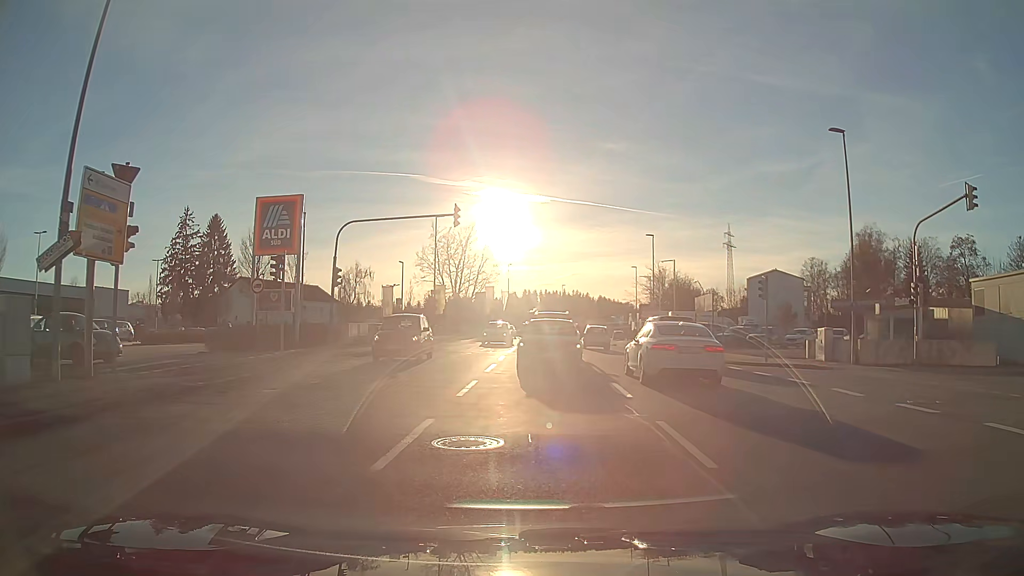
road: tertiary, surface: asphalt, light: Day
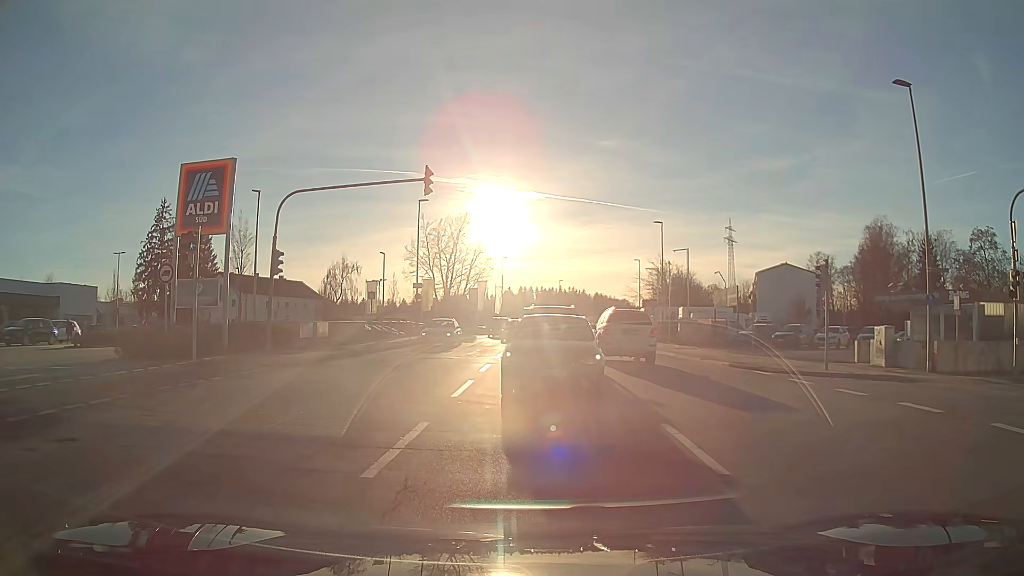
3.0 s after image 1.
(0.0, +6.2) m; 0°
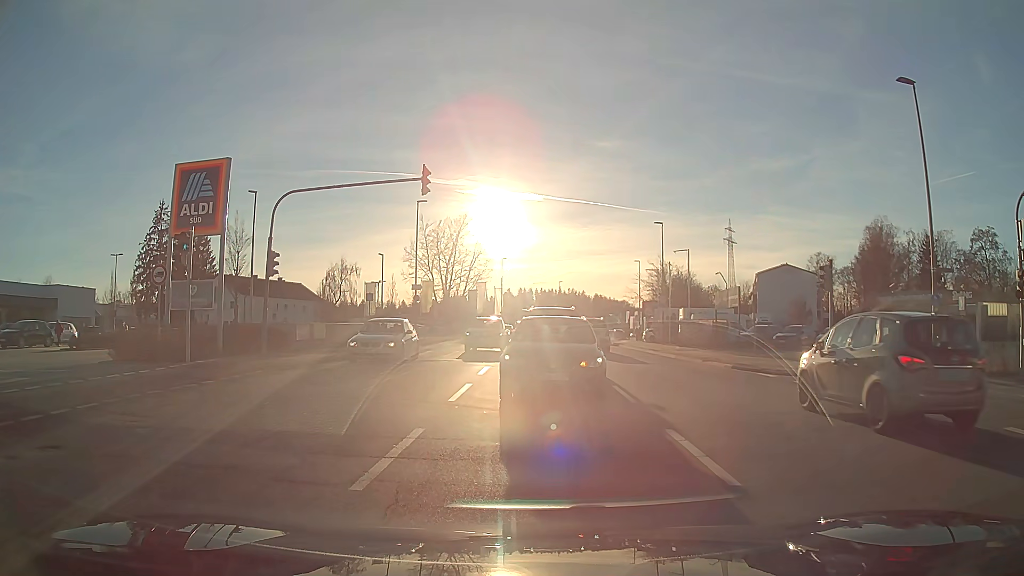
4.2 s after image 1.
(0.0, +0.4) m; 0°
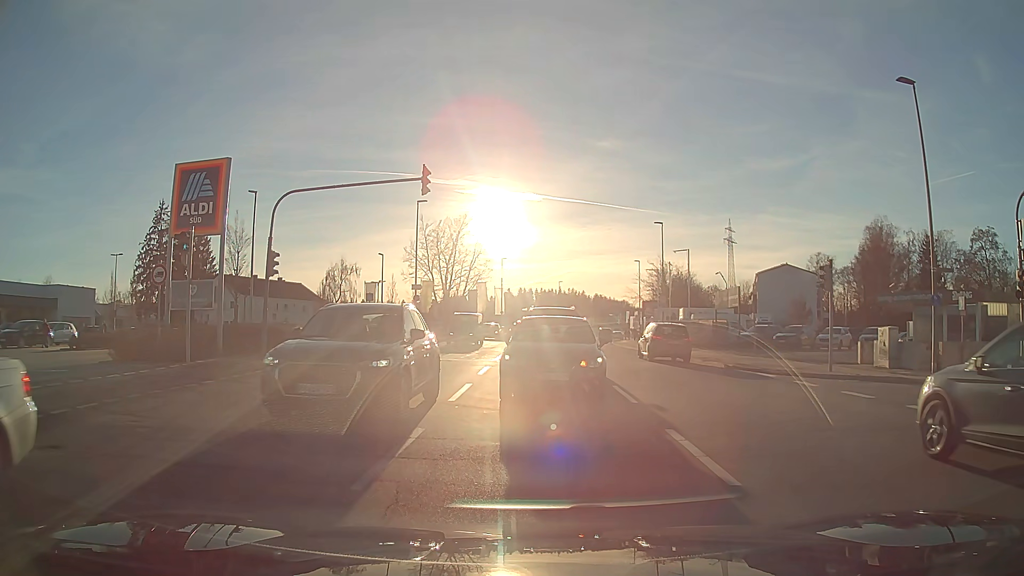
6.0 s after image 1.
(0.0, 0.0) m; 0°
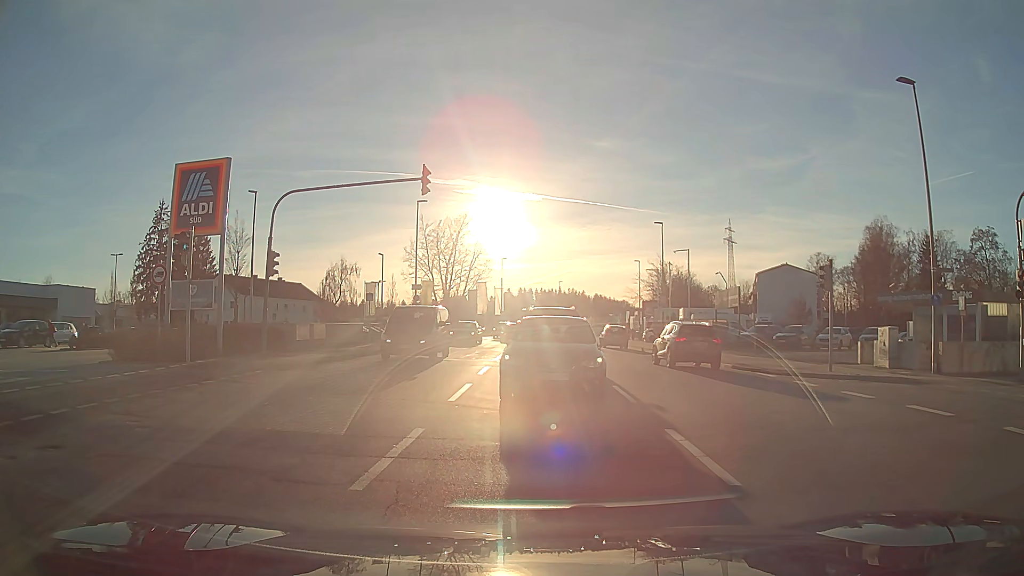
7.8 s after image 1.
(0.0, 0.0) m; 0°
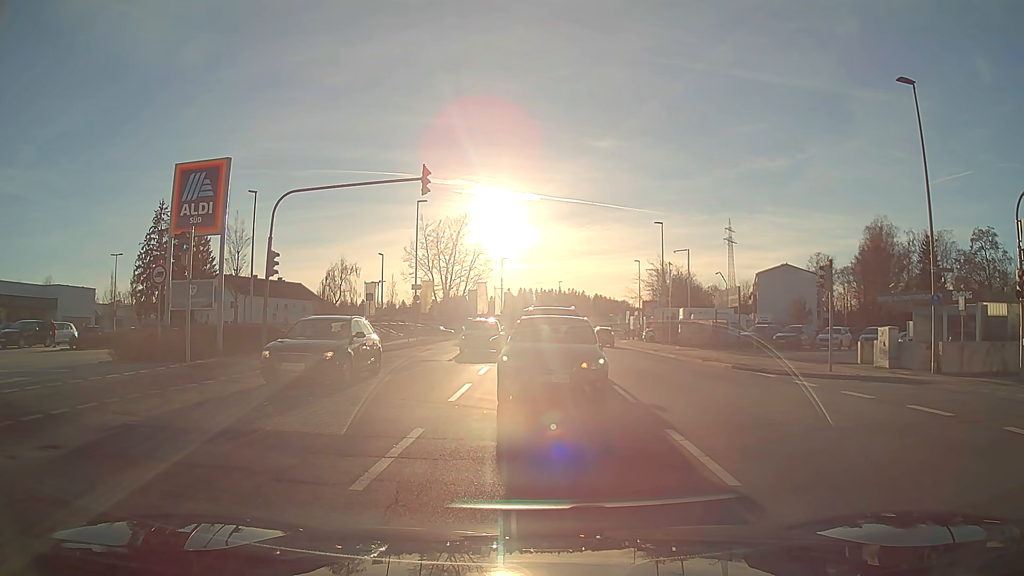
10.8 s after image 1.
(0.0, 0.0) m; 0°
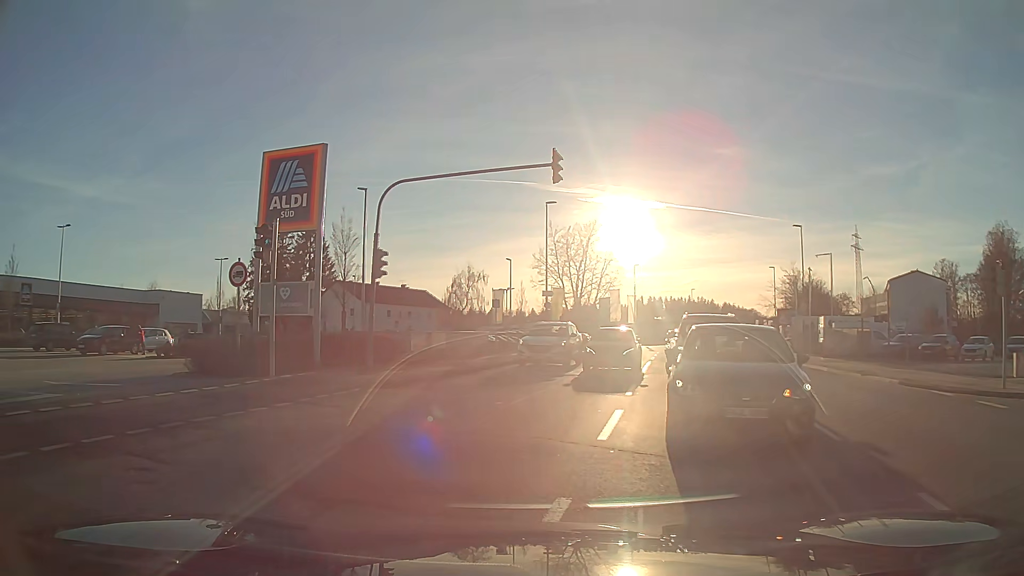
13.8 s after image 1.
(-0.4, +3.2) m; -13°
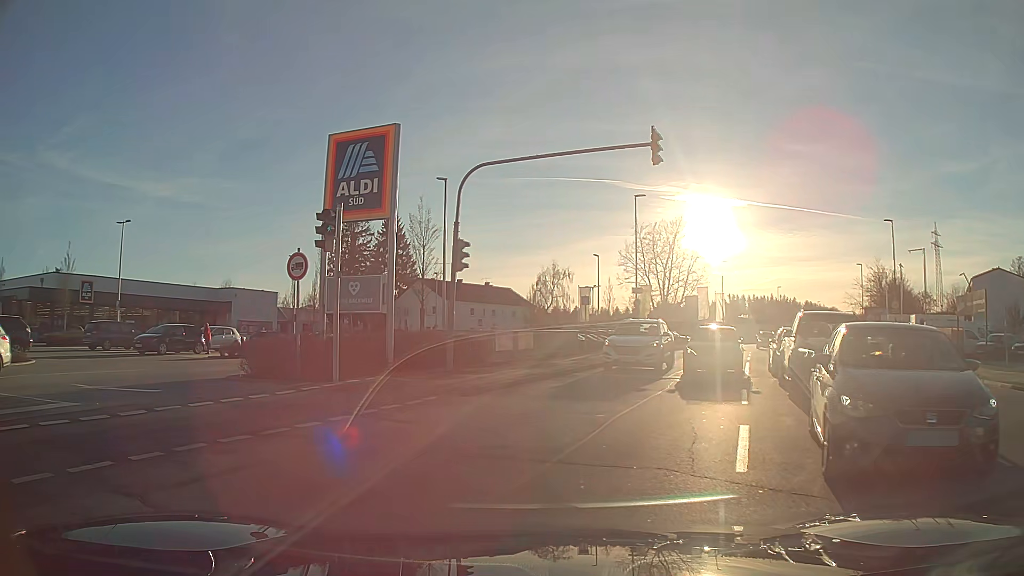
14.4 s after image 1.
(-0.1, +2.0) m; -7°
